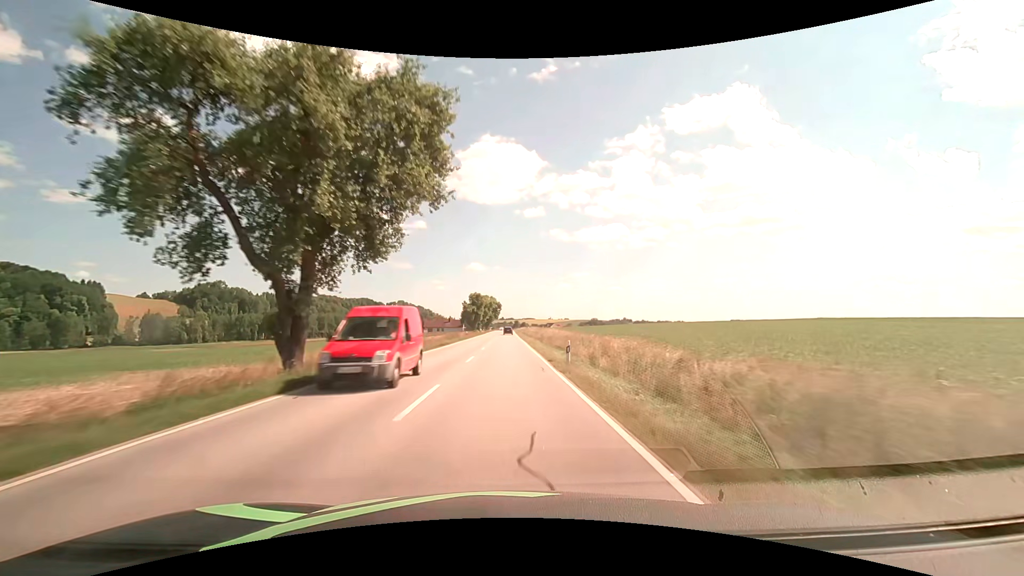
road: secondary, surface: asphalt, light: Day
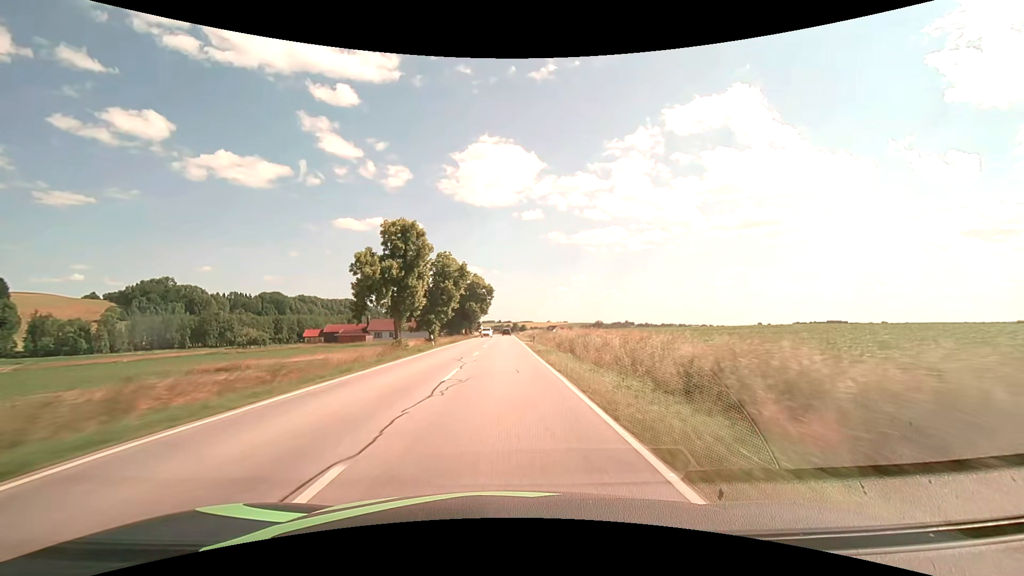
(+0.2, +78.7) m; 0°
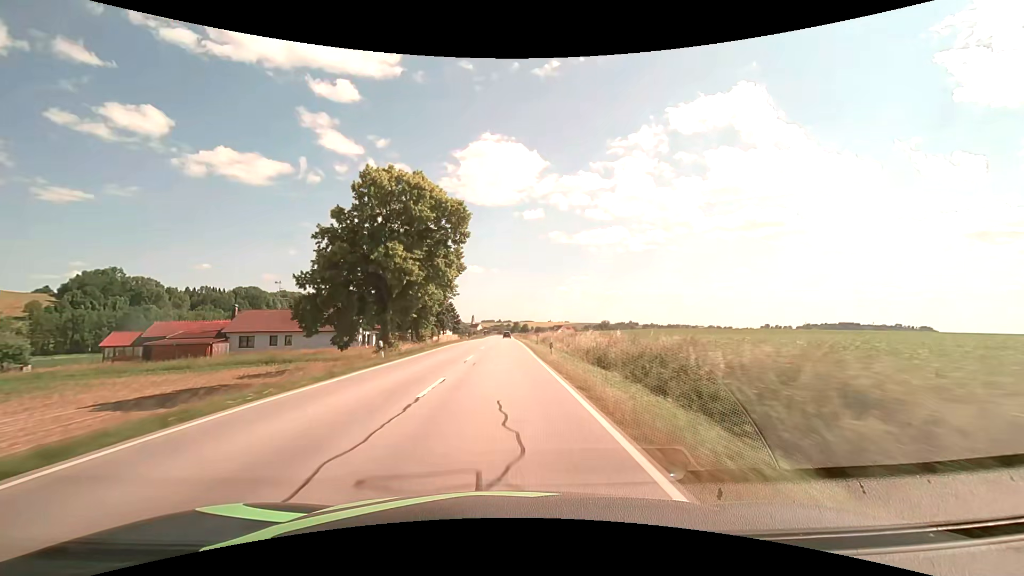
(0.0, +63.1) m; 0°
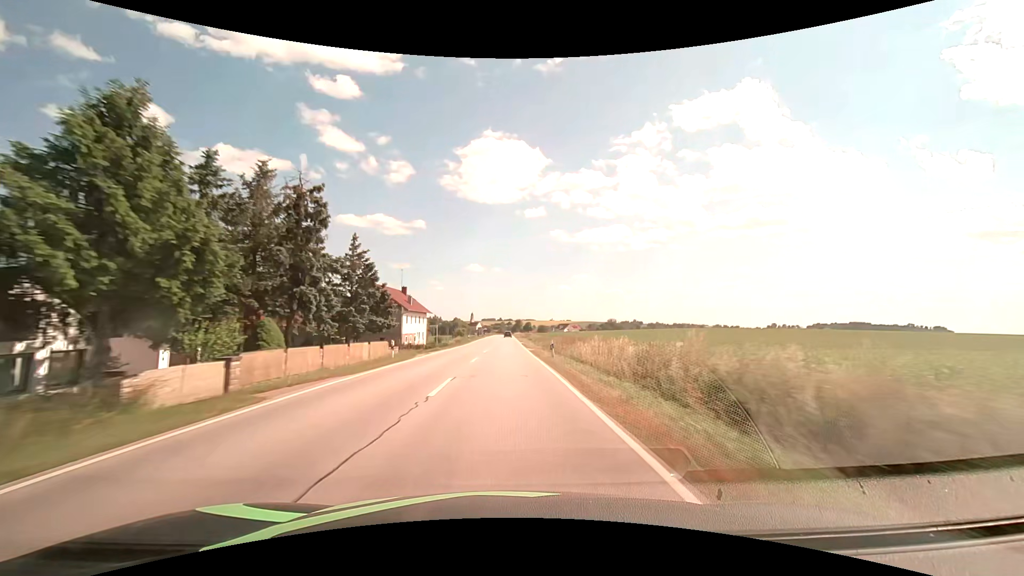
(-0.3, +47.4) m; 0°
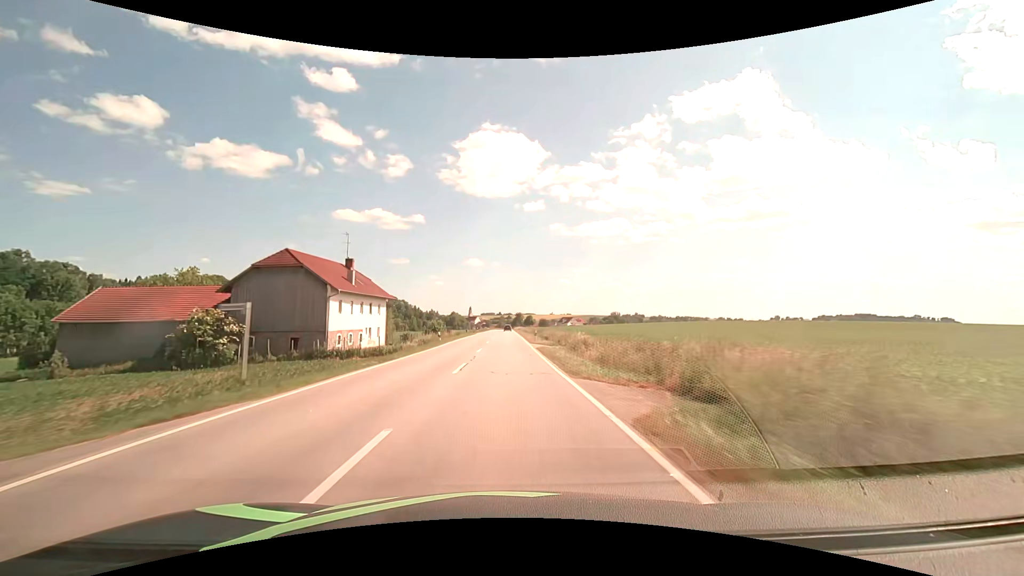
(-0.1, +31.7) m; 0°
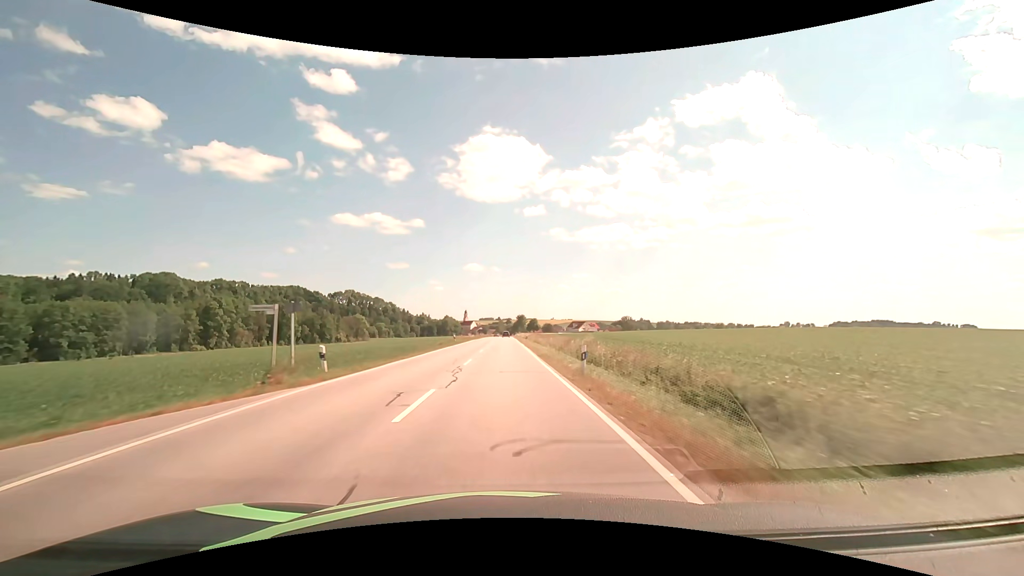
(0.0, +79.2) m; 0°
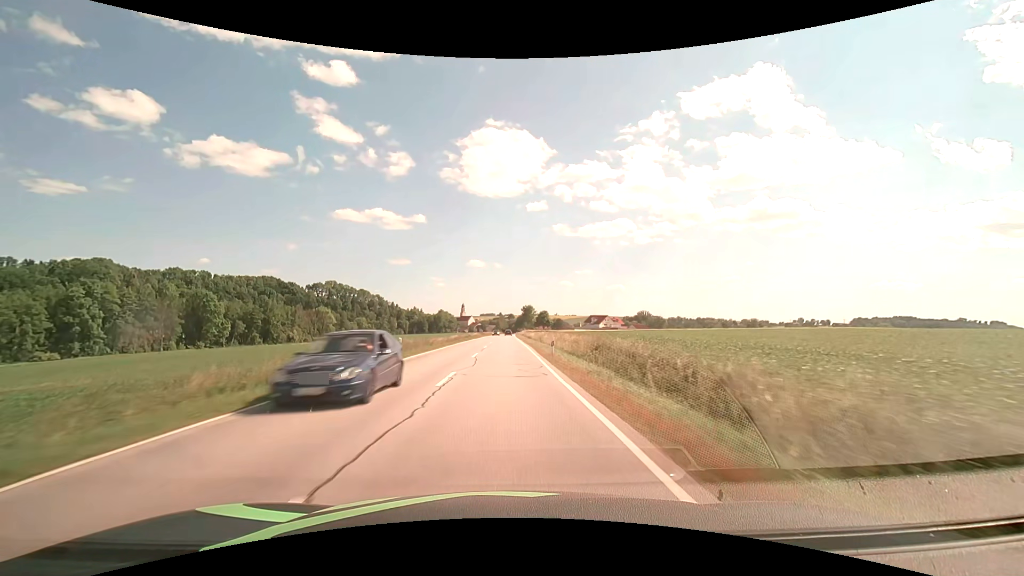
(-0.1, +79.1) m; 0°
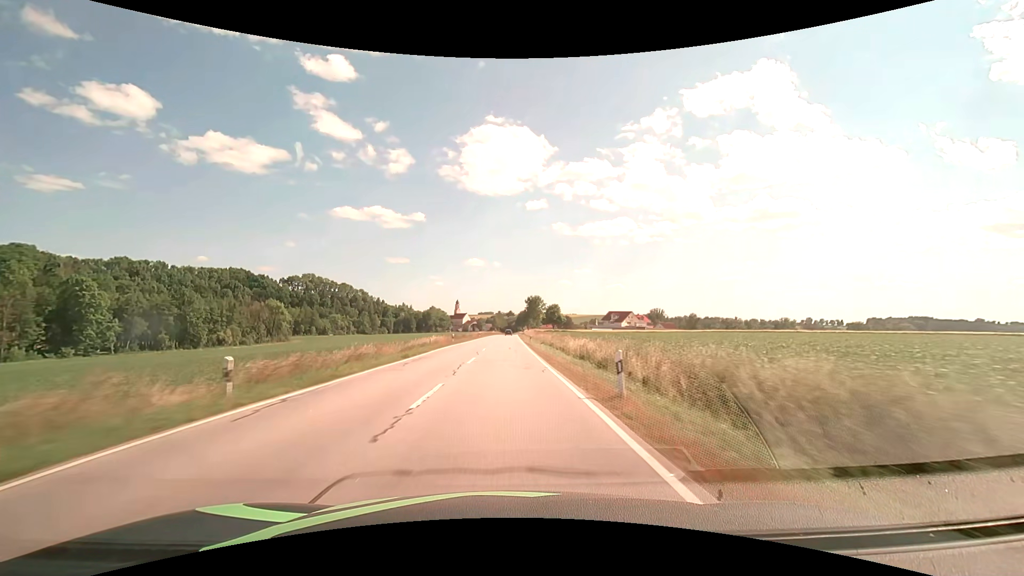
(+0.1, +63.4) m; 0°
(0, +10) (0, +20) (0, +30) (0, +40) (0, +50) (0, +60) (0, +70) (+1, +80) (+1, +90) (+1, +100) m
